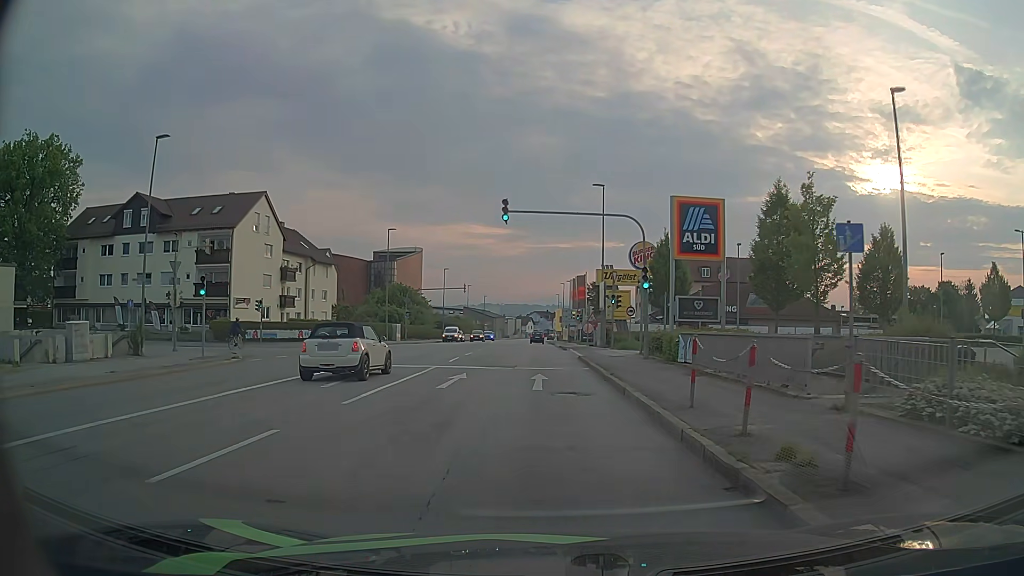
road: tertiary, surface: asphalt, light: Day
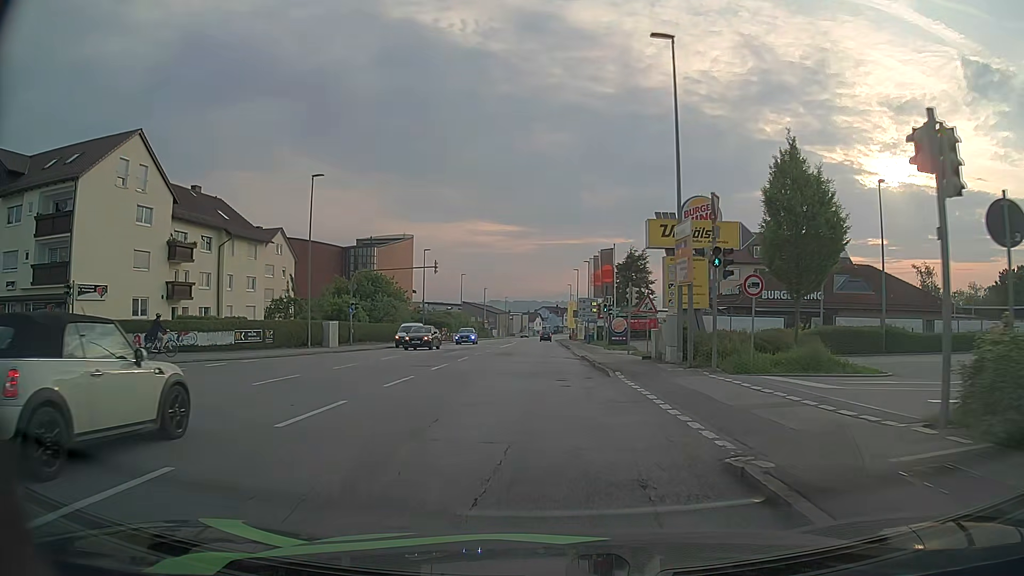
(-0.3, +23.0) m; -1°
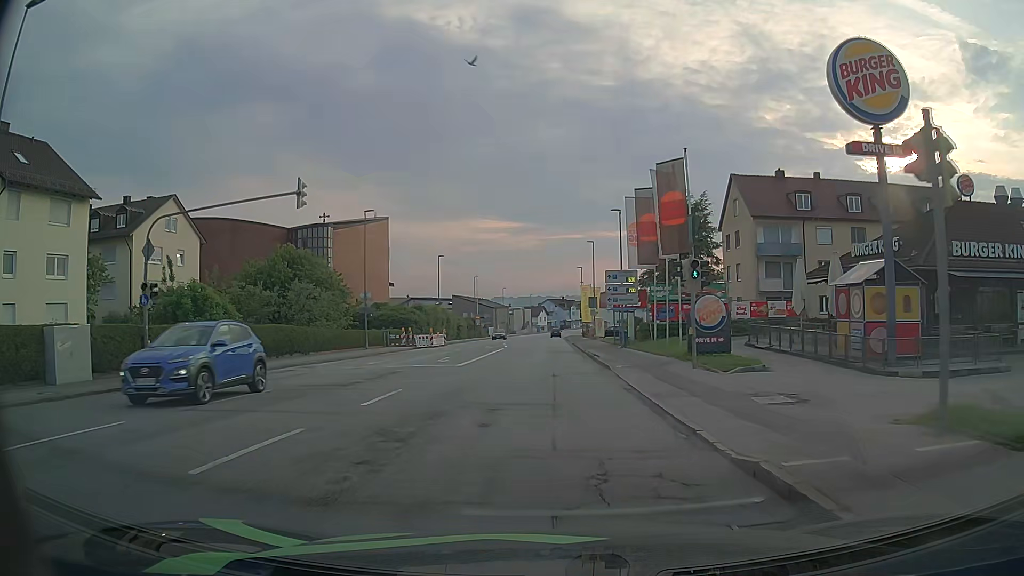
(-0.1, +26.7) m; 0°
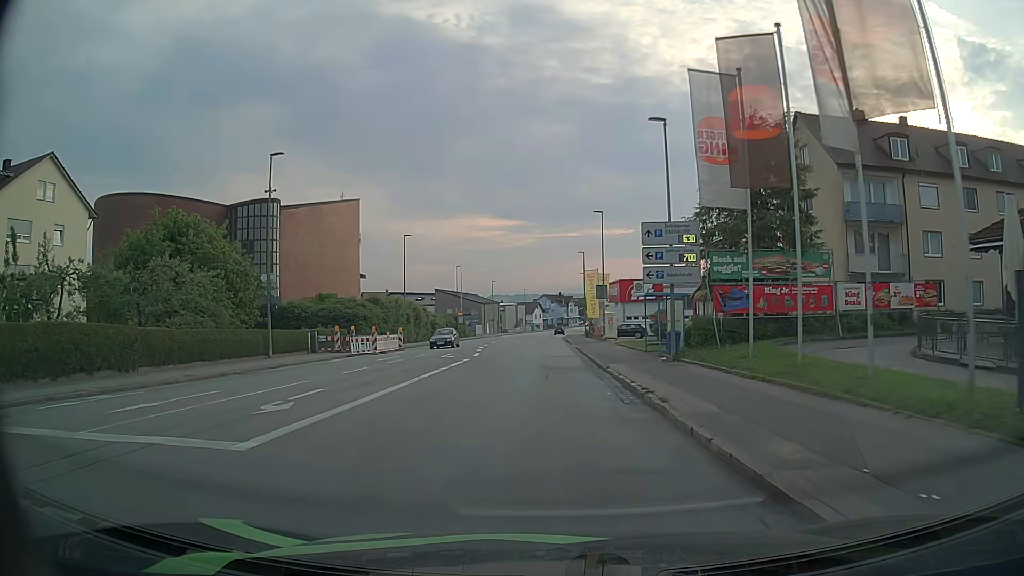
(+0.1, +17.5) m; 0°
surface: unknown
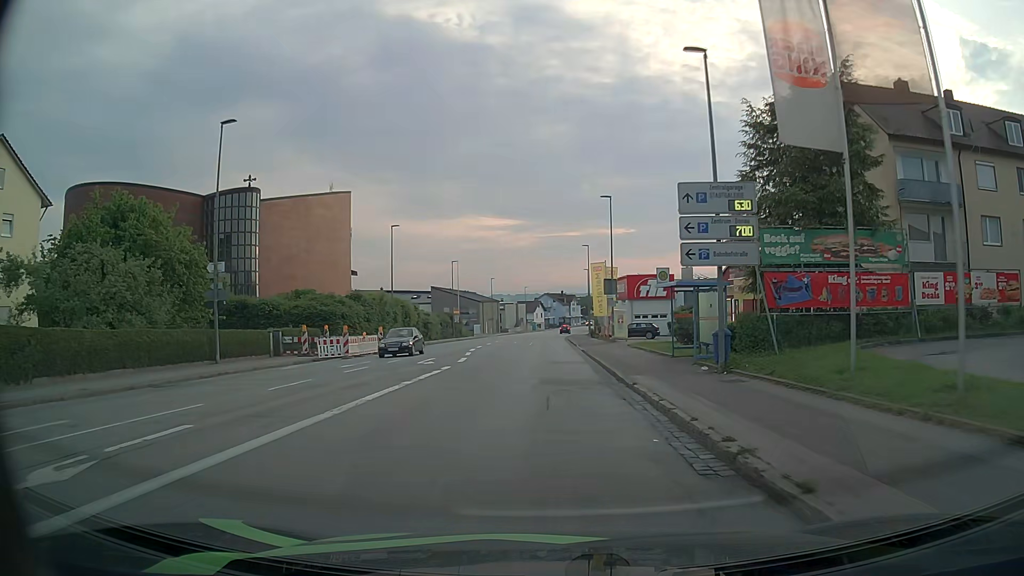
(0.0, +6.1) m; -1°
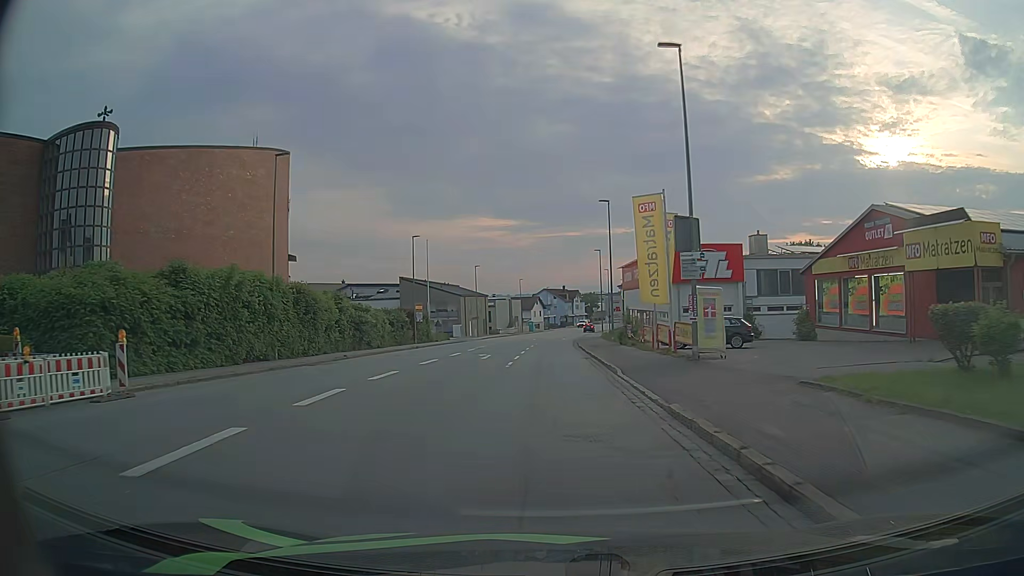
(+0.2, +26.7) m; +1°
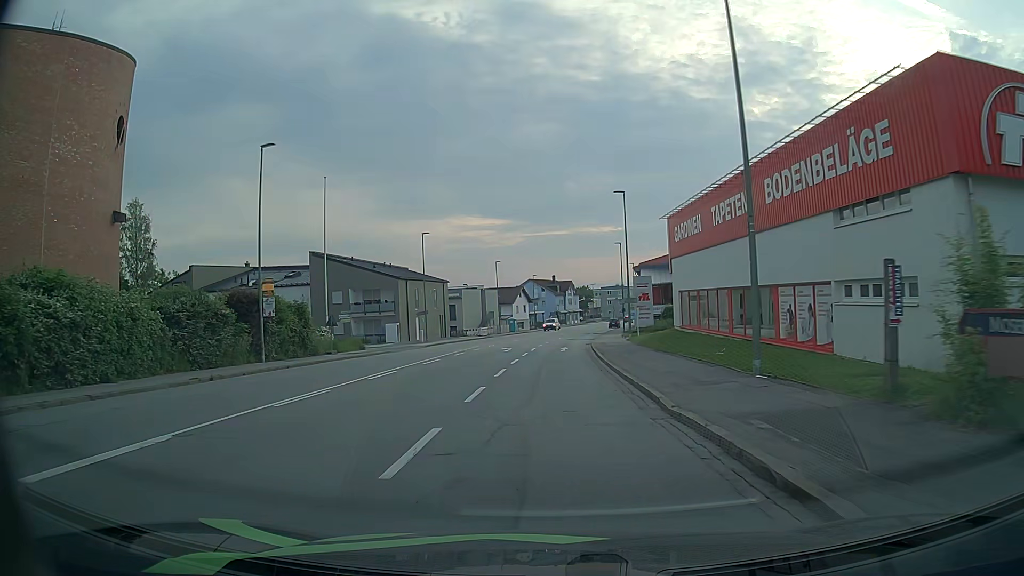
(-0.1, +34.7) m; +1°
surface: asphalt
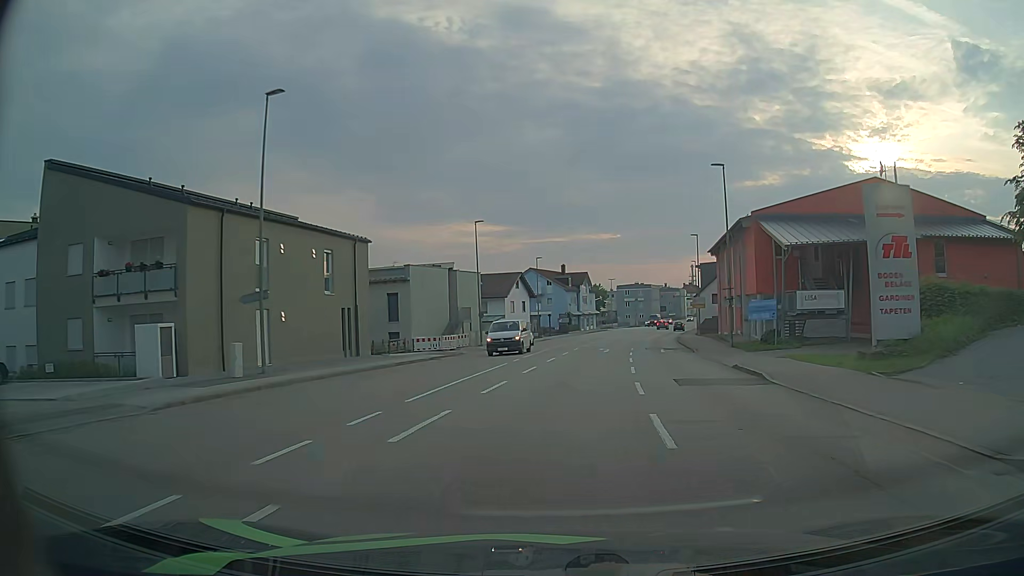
(-1.5, +41.2) m; 0°
(0, +10) (+1, +20) (+2, +30) (+3, +40) (+5, +50) (+6, +60) (+8, +69) (+11, +79) (+13, +89) (+16, +98) m
